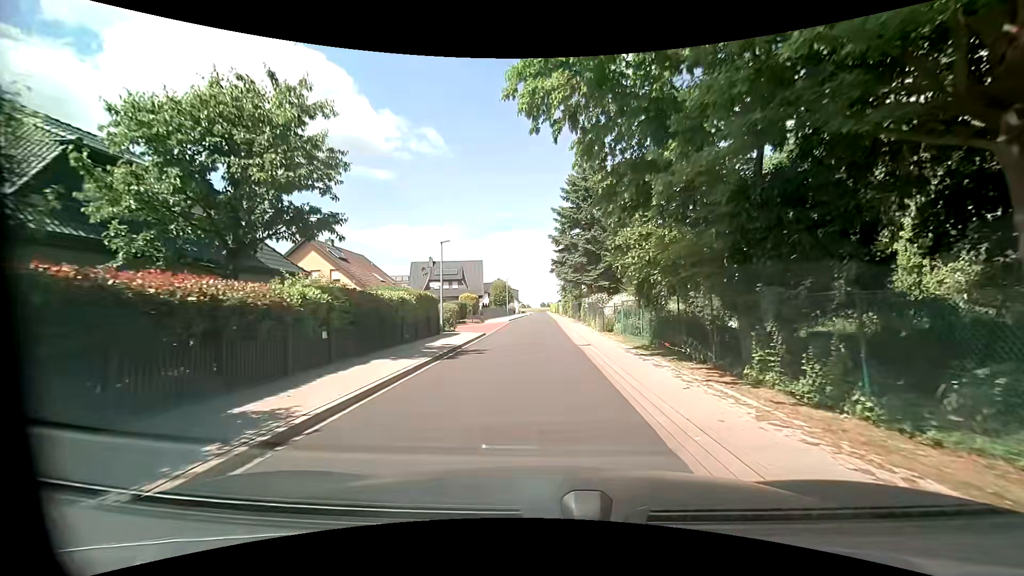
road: unclassified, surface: asphalt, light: Day
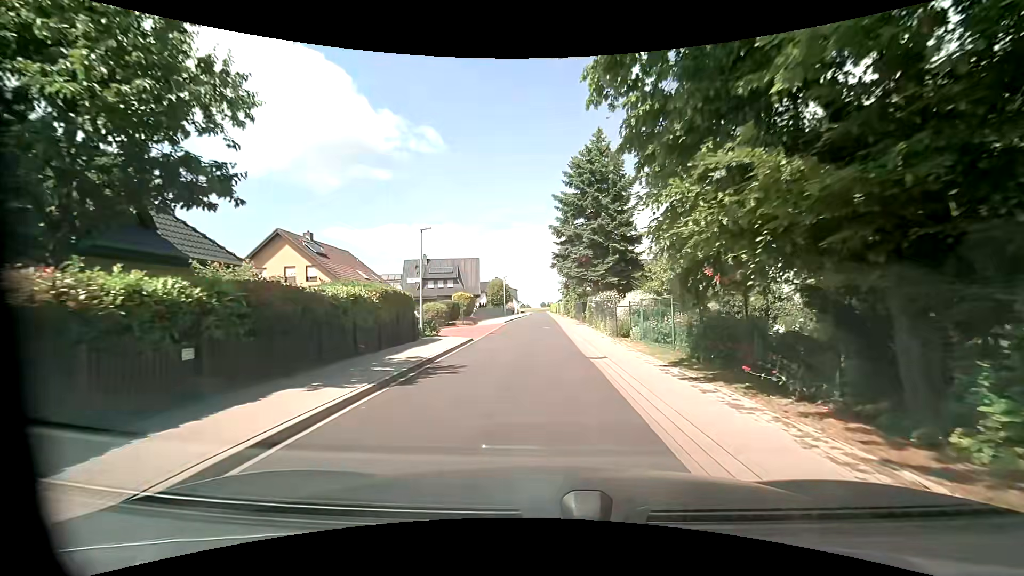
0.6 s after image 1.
(0.0, +4.5) m; +2°
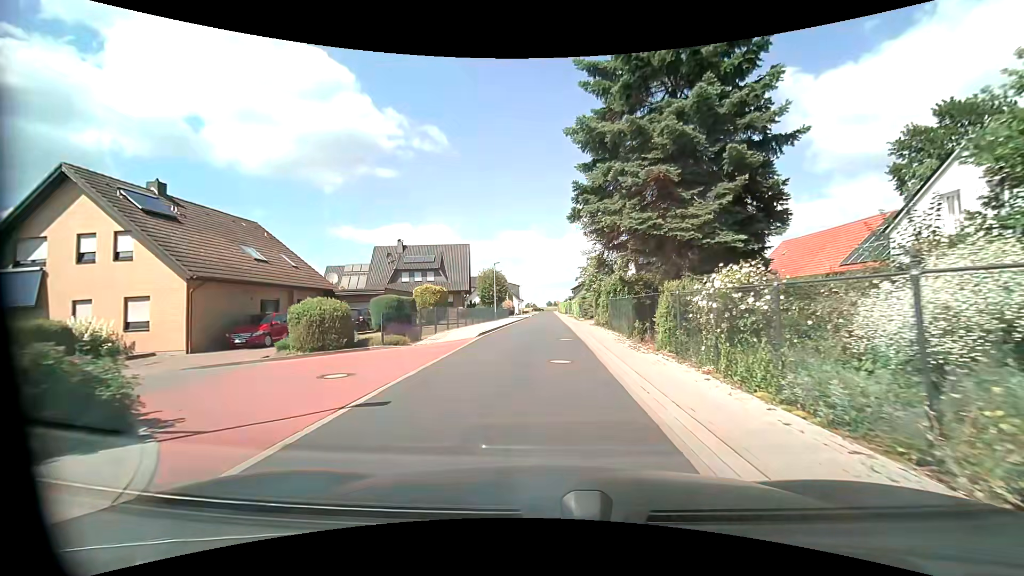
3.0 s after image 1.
(-0.4, +18.4) m; -2°
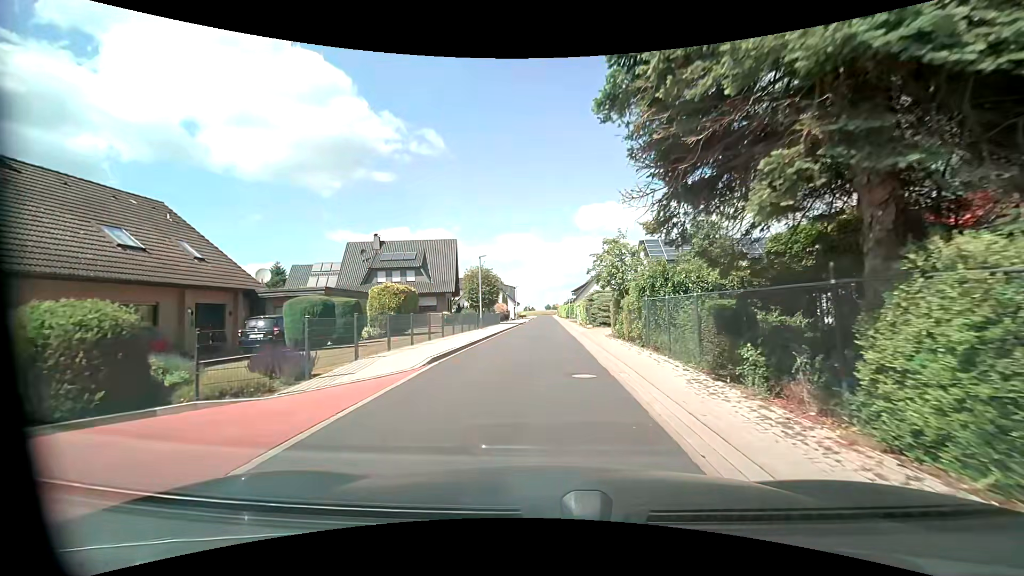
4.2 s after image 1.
(0.0, +8.7) m; 0°
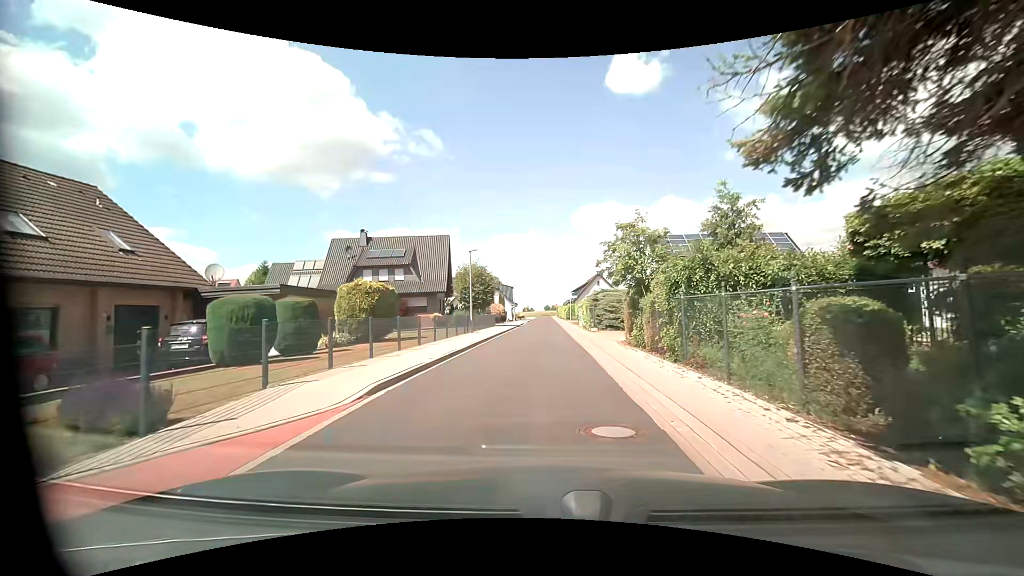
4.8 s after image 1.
(0.0, +4.0) m; 0°
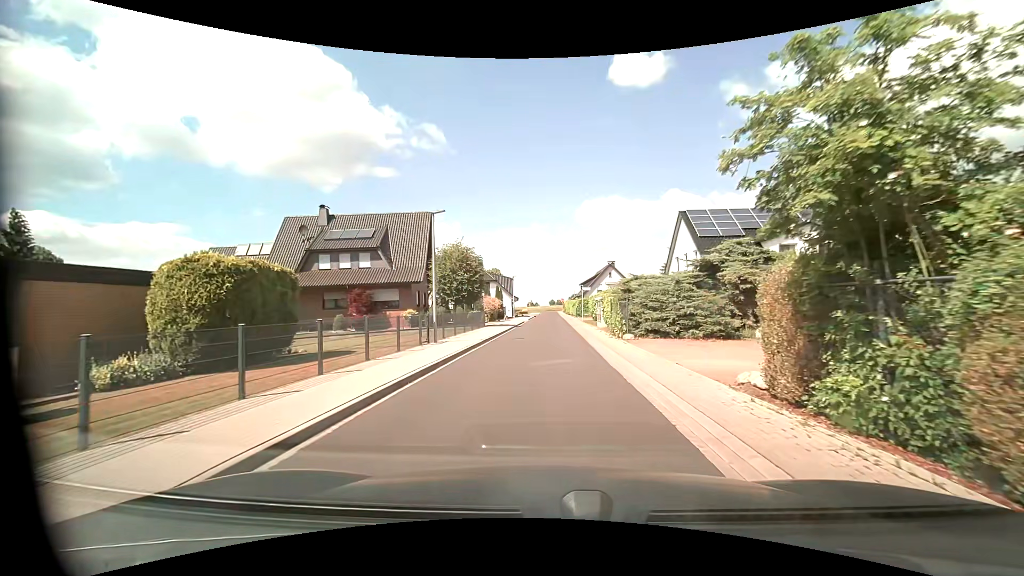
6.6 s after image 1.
(0.0, +11.1) m; 0°
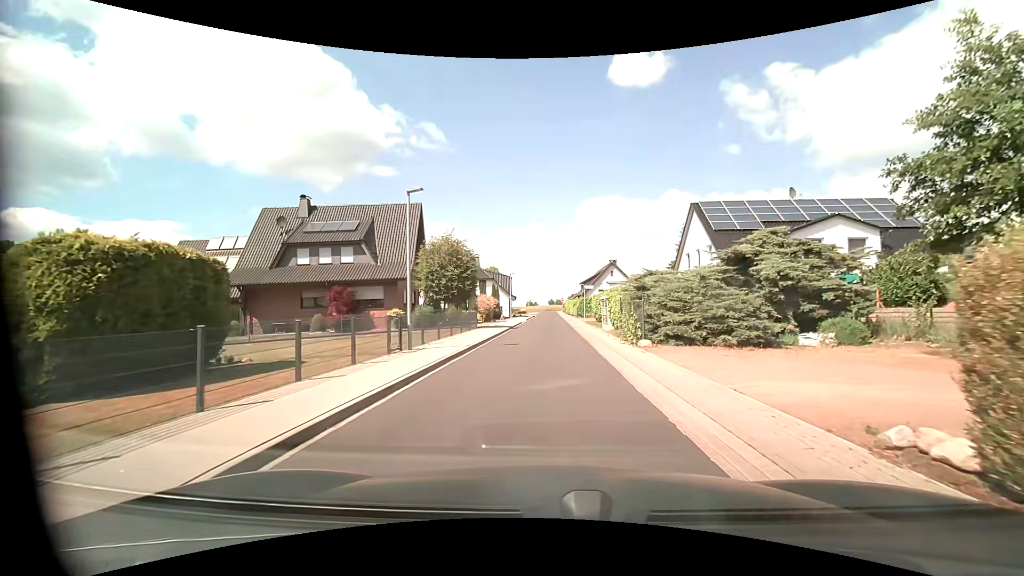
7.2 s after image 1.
(0.0, +3.4) m; 0°
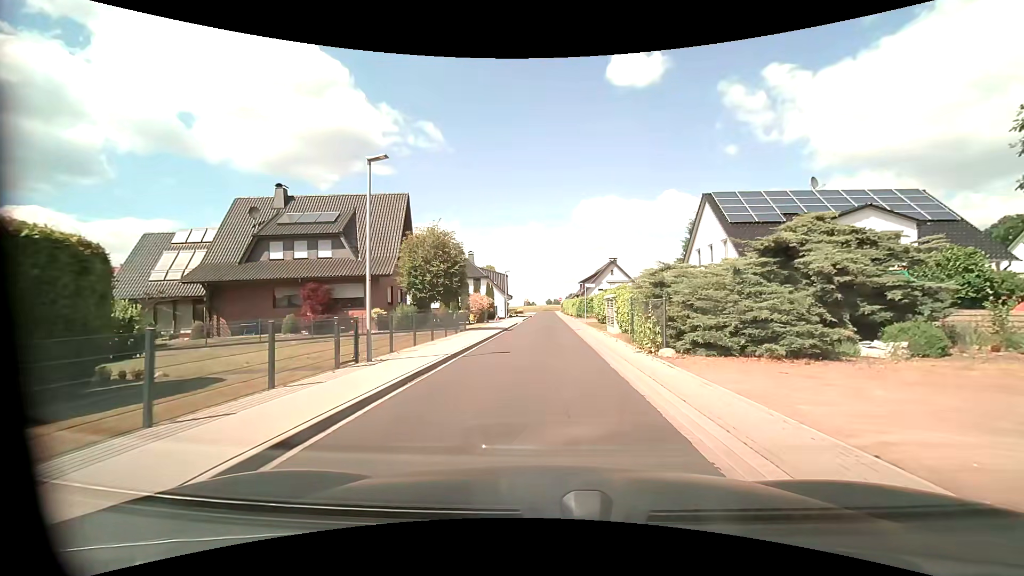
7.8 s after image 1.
(0.0, +3.4) m; 0°
